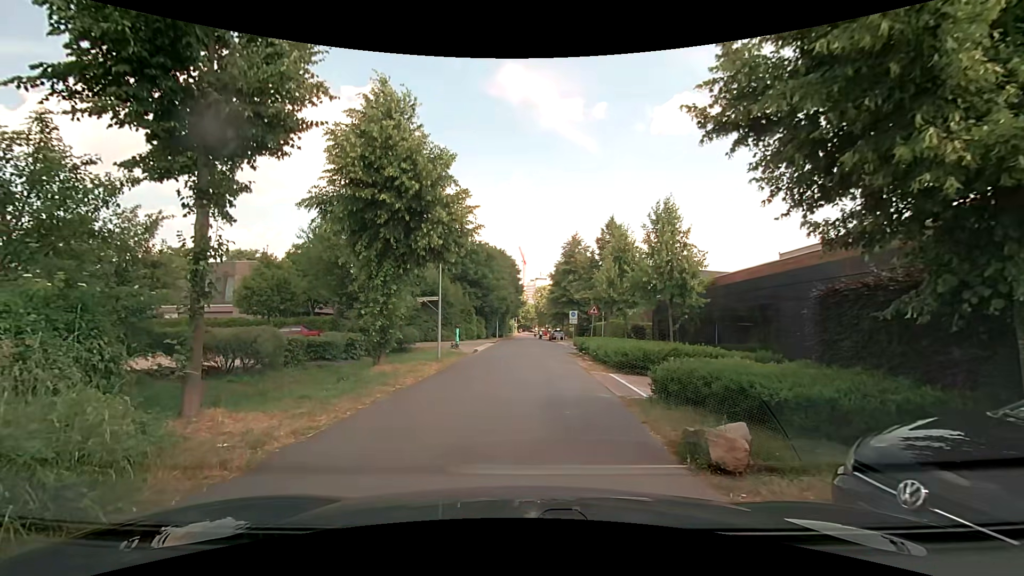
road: residential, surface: asphalt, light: Day
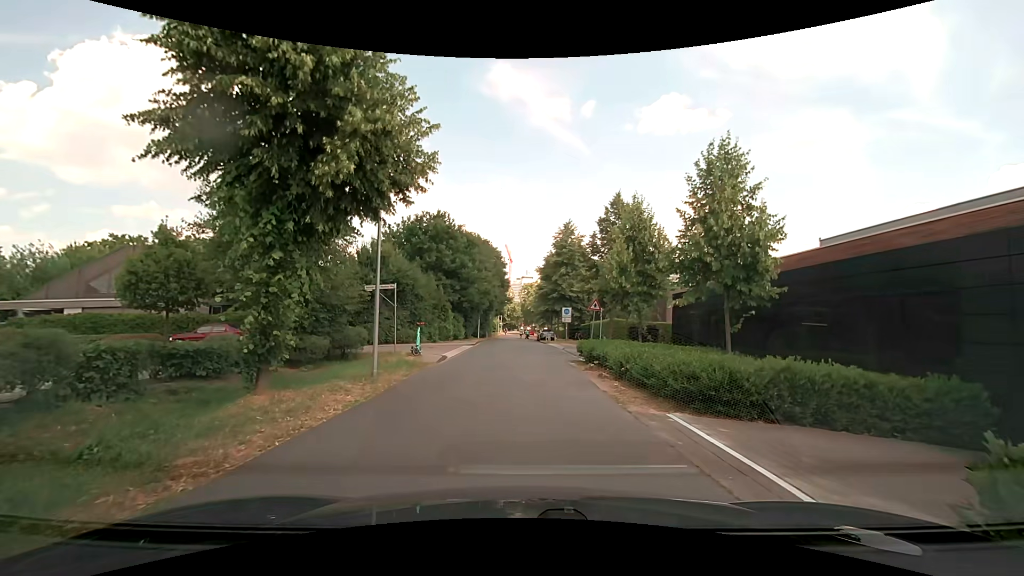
(+0.1, +7.3) m; +2°
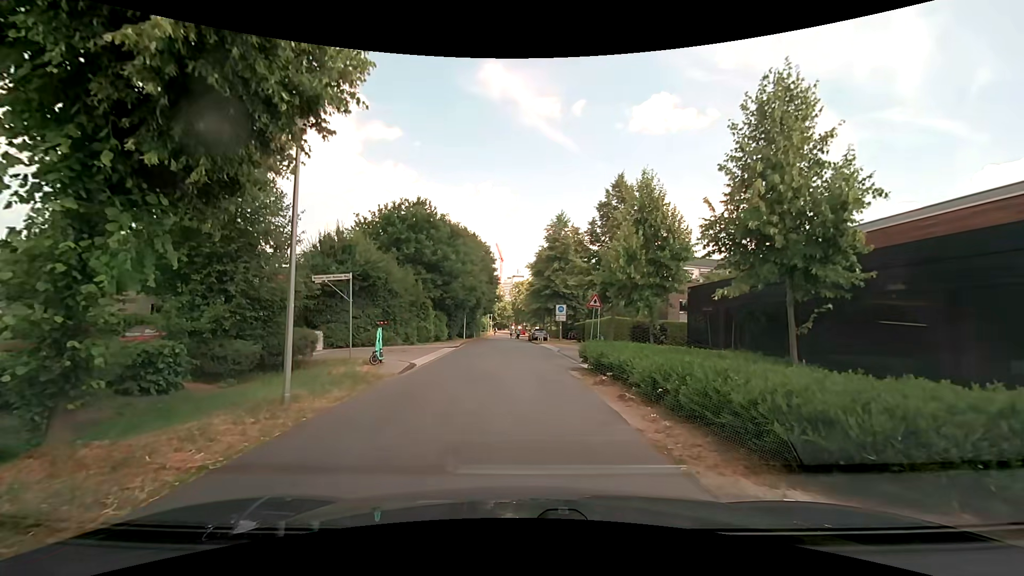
(+0.2, +4.1) m; +1°
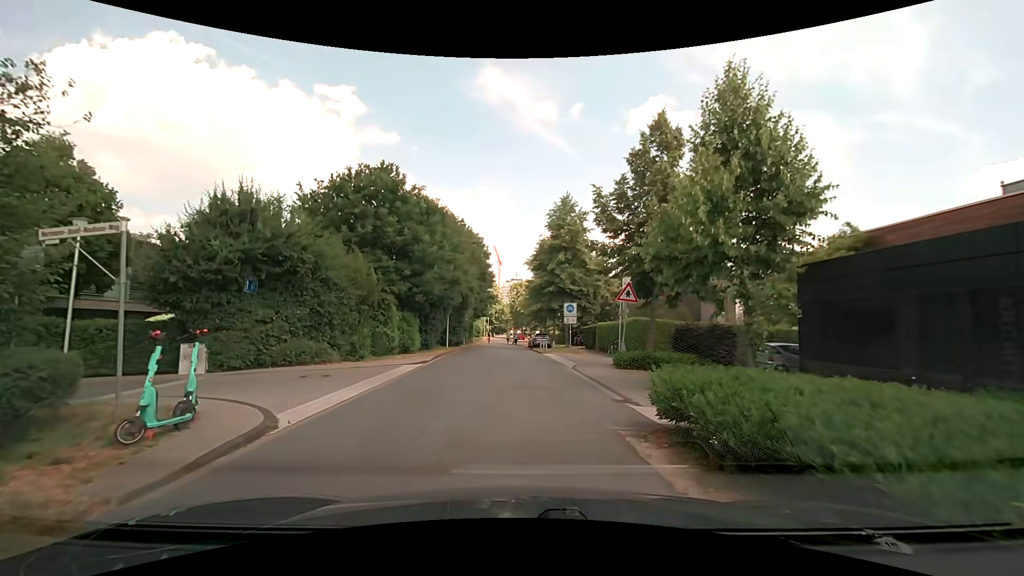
(+0.1, +9.1) m; +1°
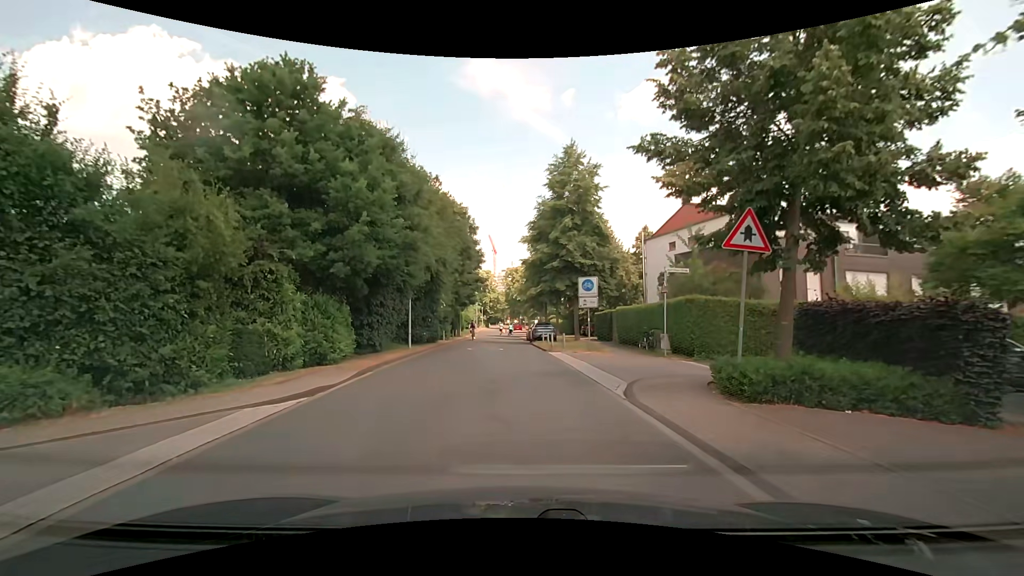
(-0.1, +10.3) m; 0°
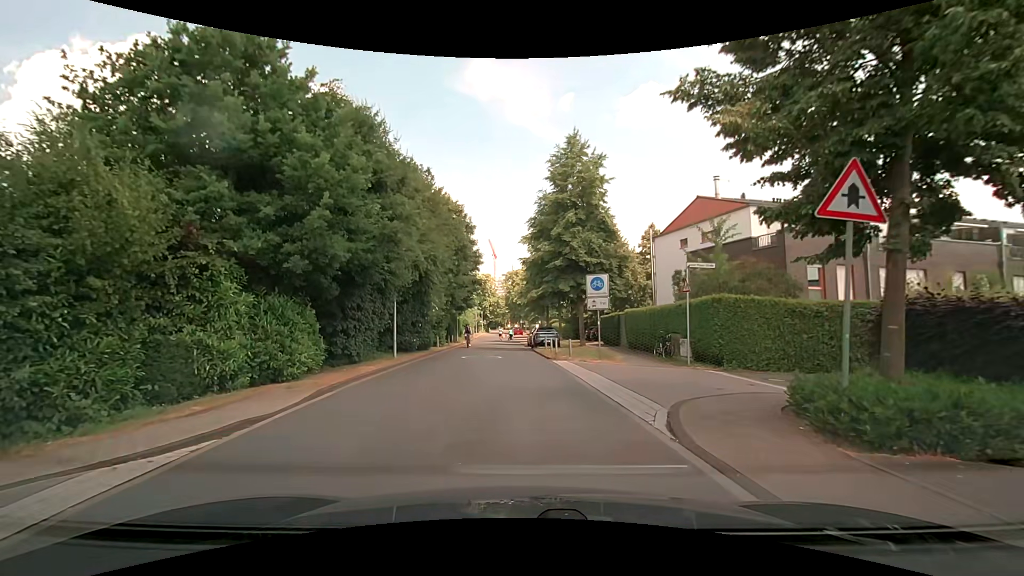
(0.0, +2.7) m; 0°
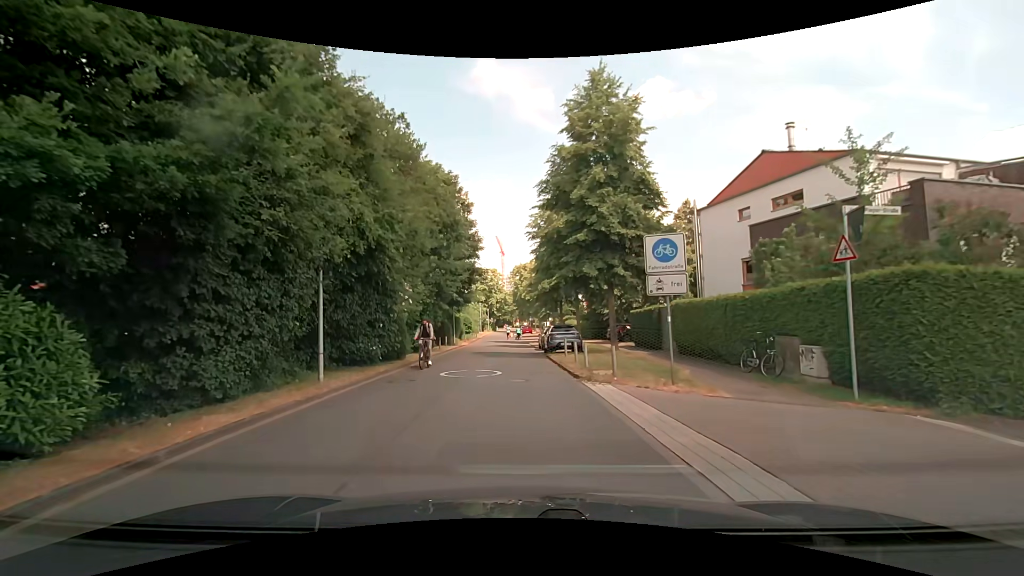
(-0.1, +8.2) m; 0°
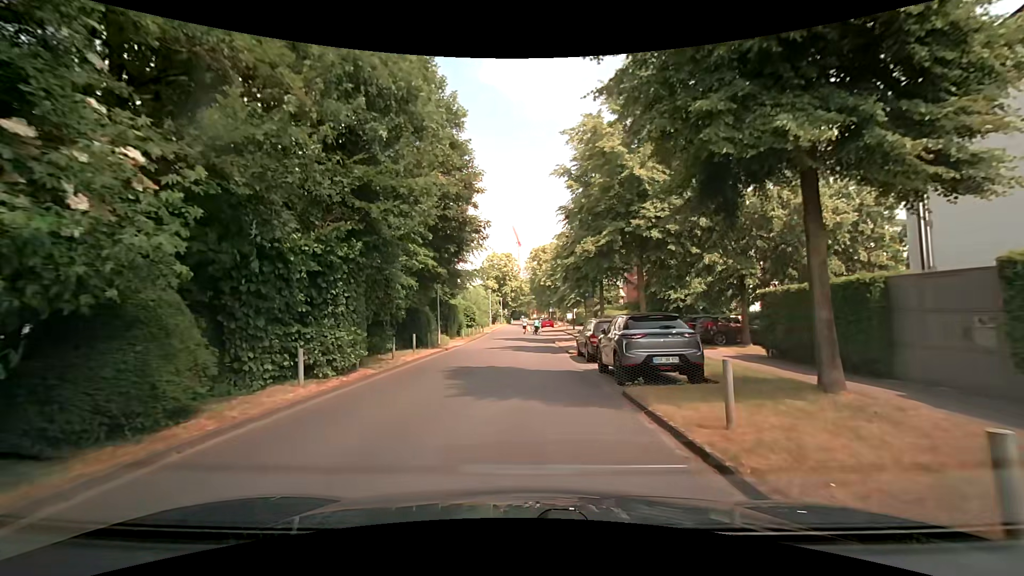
(-0.6, +15.1) m; -3°
